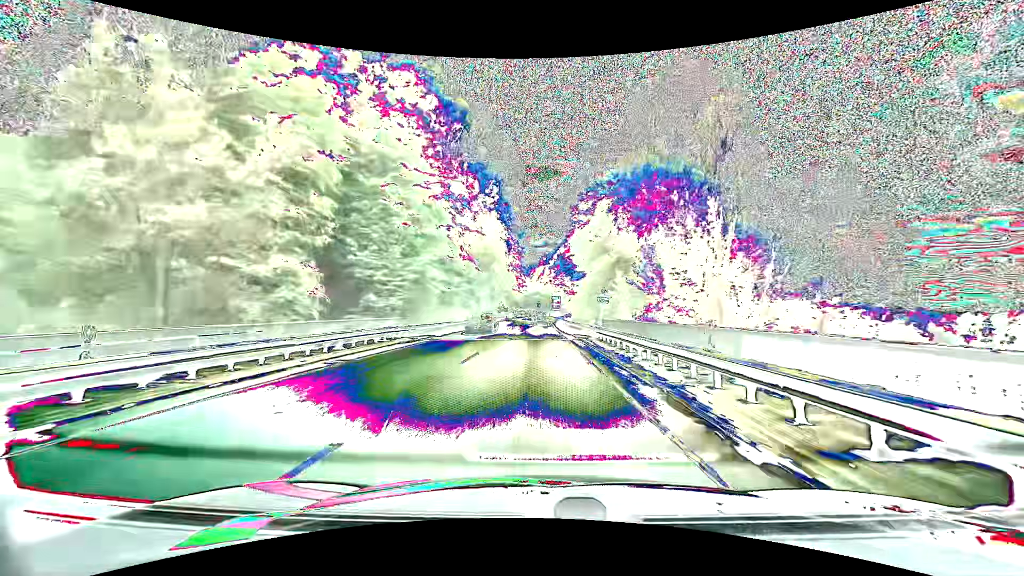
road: primary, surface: asphalt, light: Day
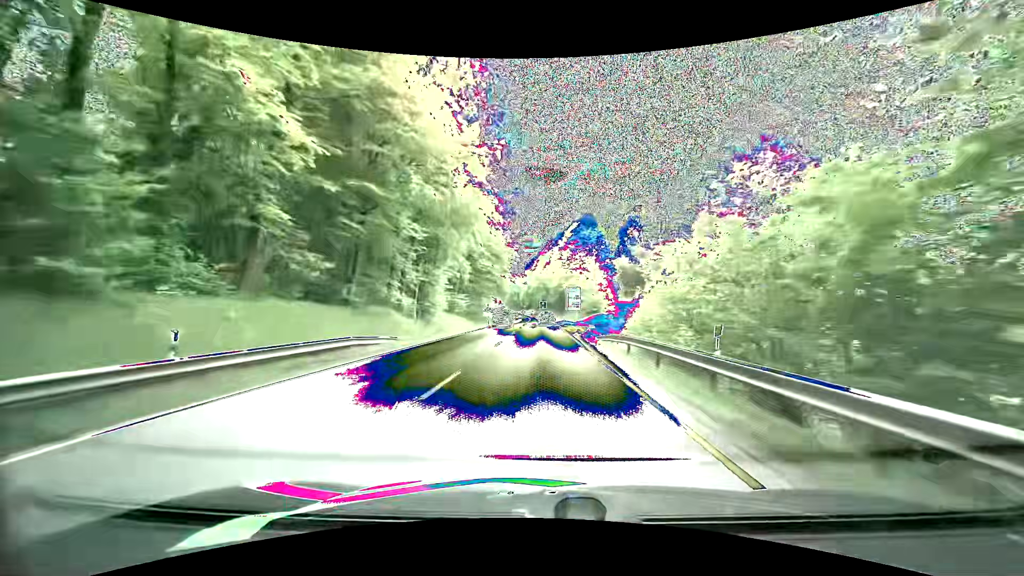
(-0.1, +44.4) m; 0°
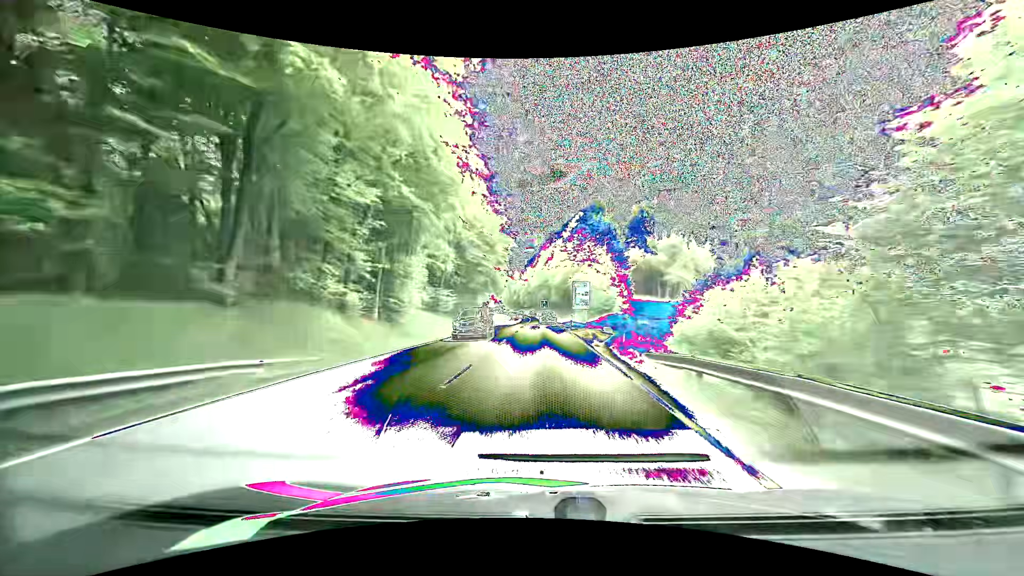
(+0.1, +11.0) m; 0°
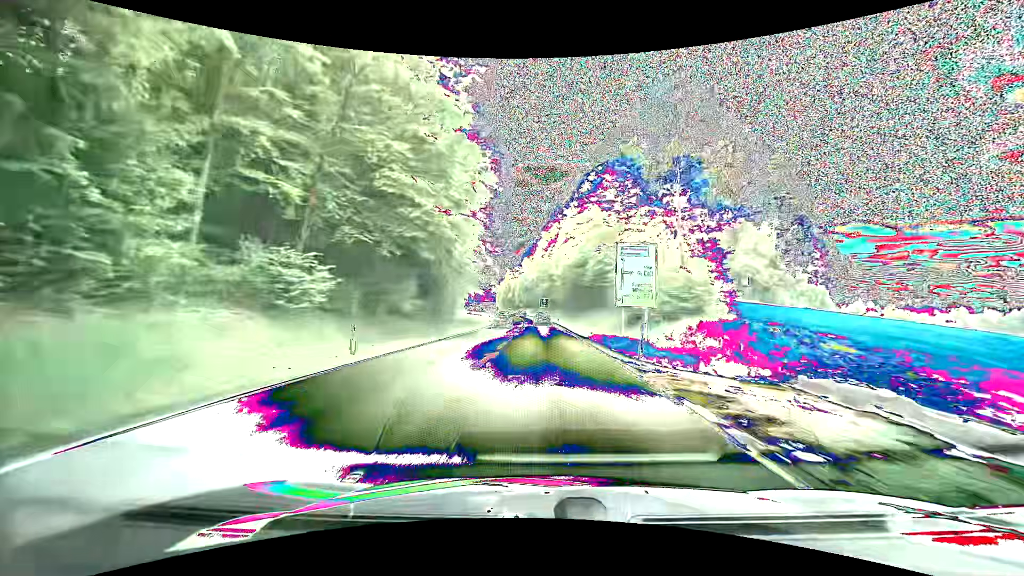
(-0.4, +32.4) m; -1°
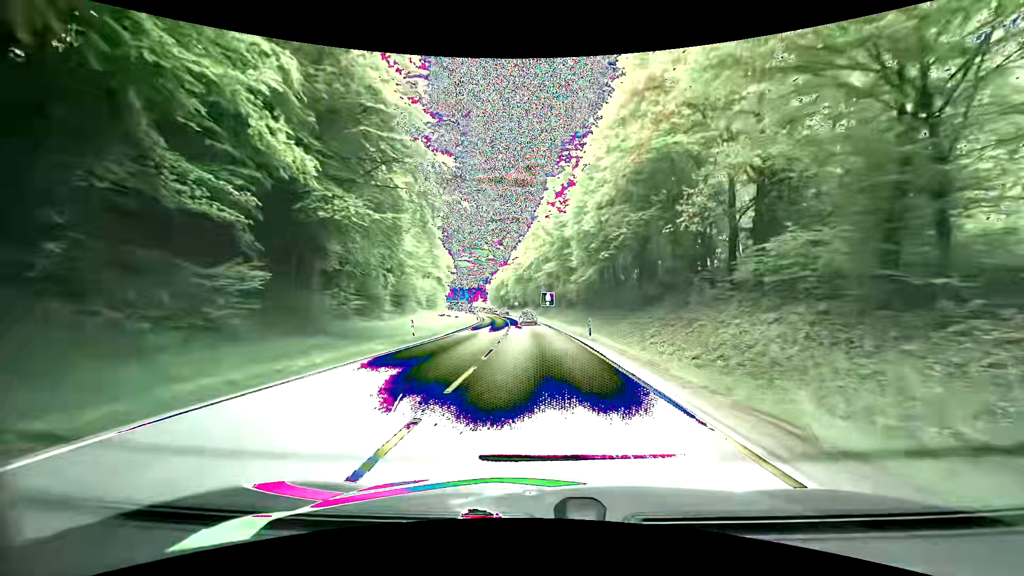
(+0.3, +40.3) m; +1°
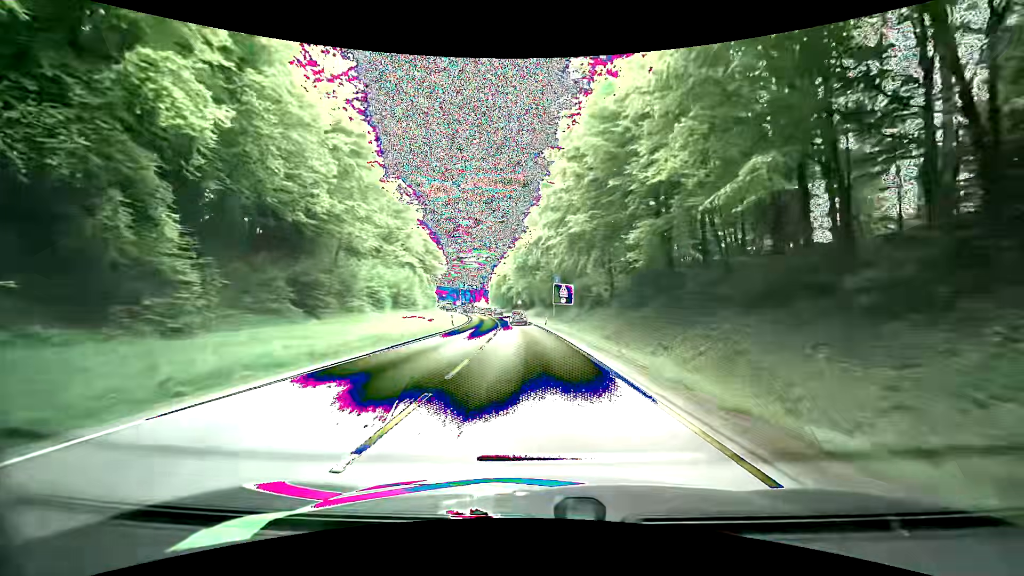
(-0.5, +27.9) m; -2°
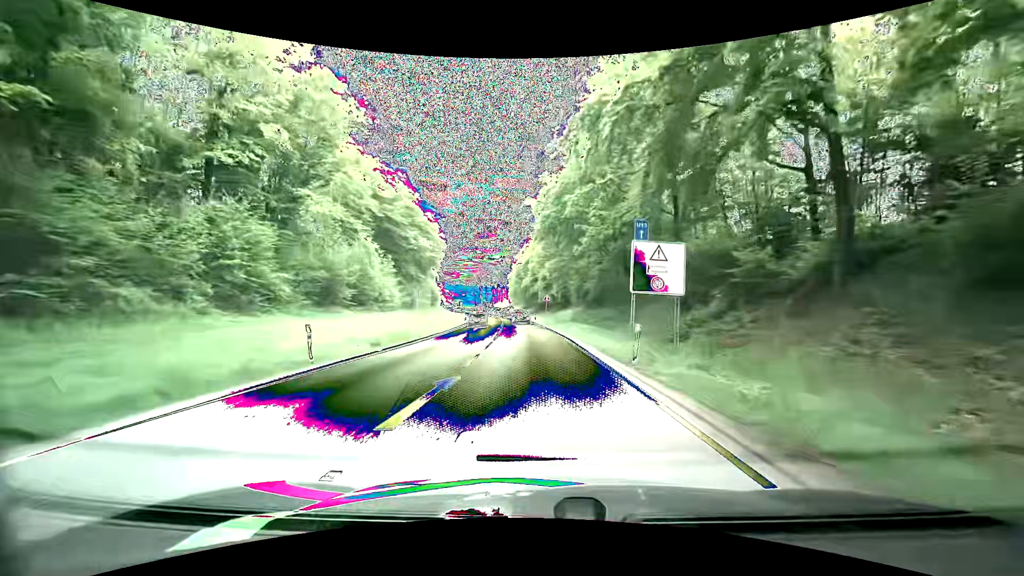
(-0.9, +34.0) m; -3°
